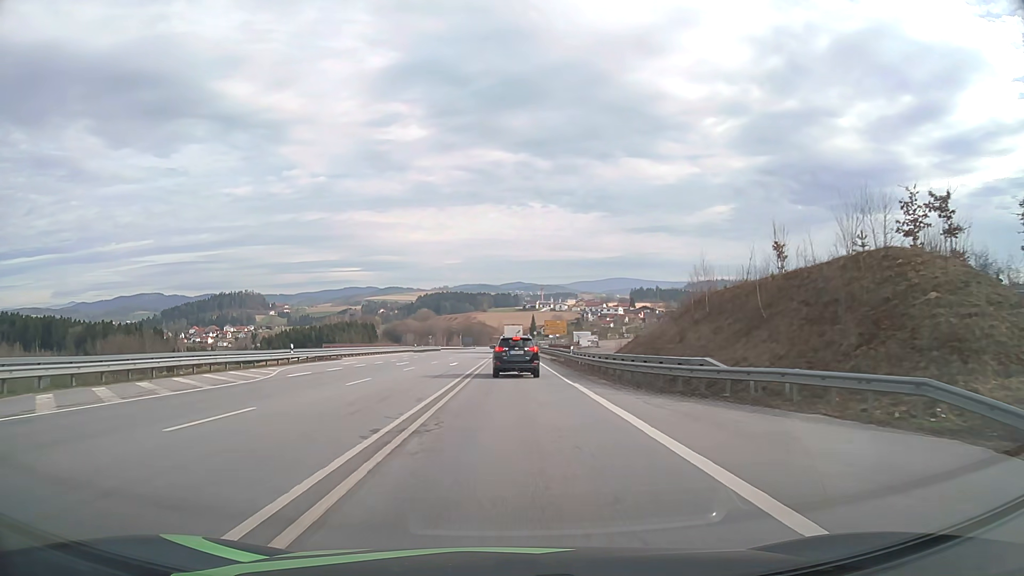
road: primary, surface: asphalt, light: Day
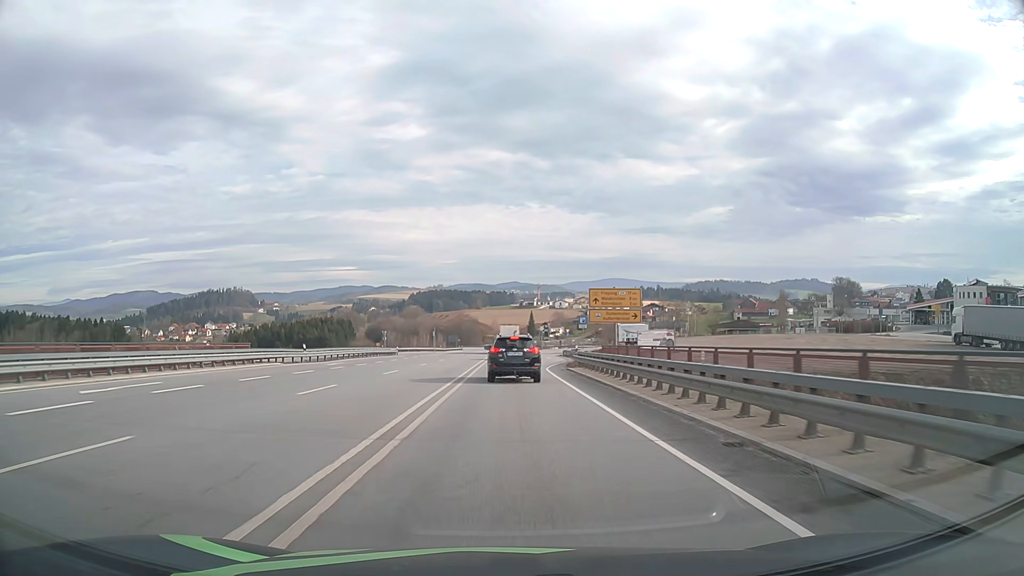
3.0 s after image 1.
(+0.2, +53.0) m; 0°
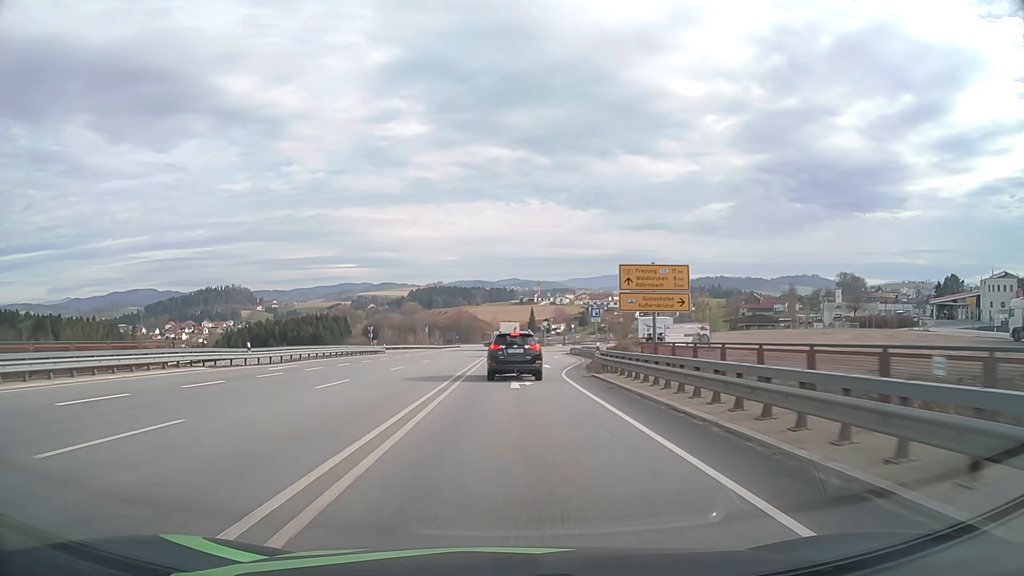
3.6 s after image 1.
(0.0, +10.3) m; 0°
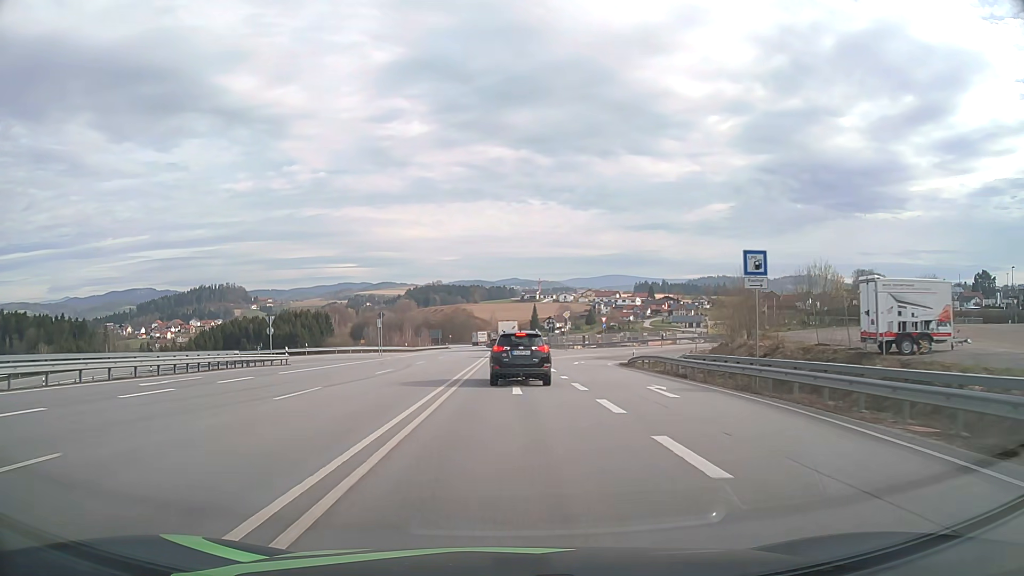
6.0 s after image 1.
(0.0, +39.4) m; 0°
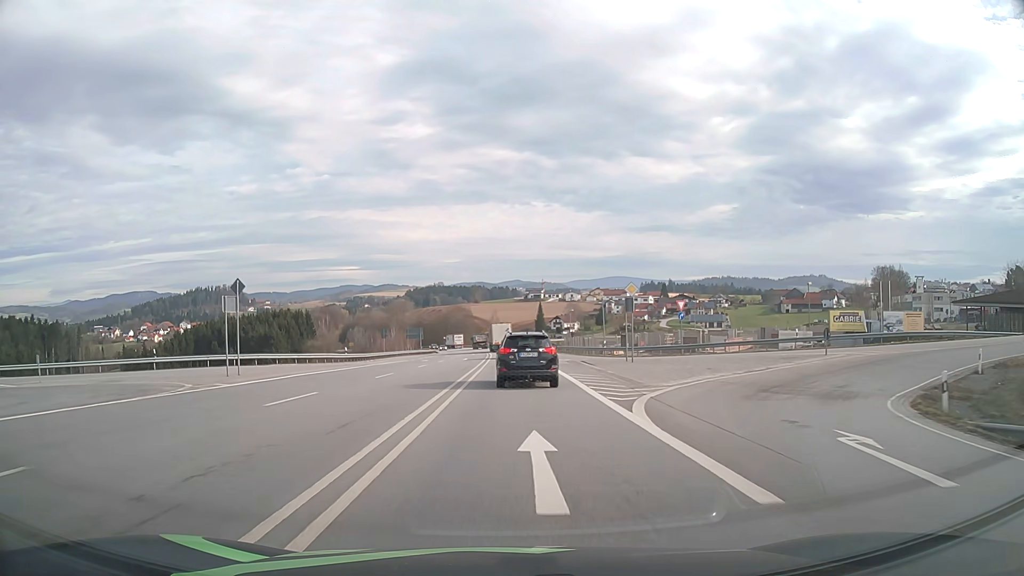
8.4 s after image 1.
(0.0, +37.0) m; 0°
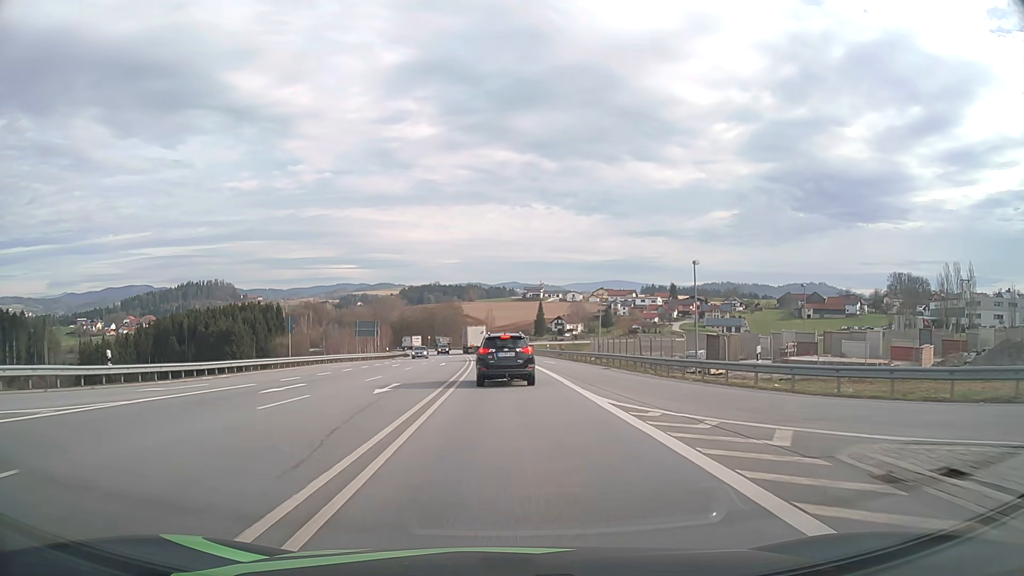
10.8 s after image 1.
(+0.1, +36.1) m; 0°
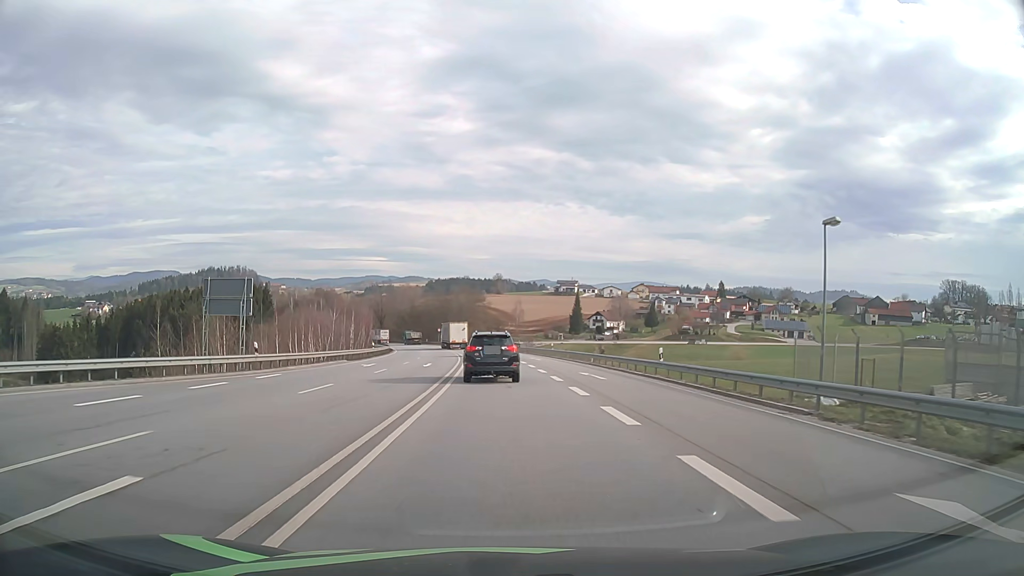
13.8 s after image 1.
(-0.6, +44.9) m; -2°
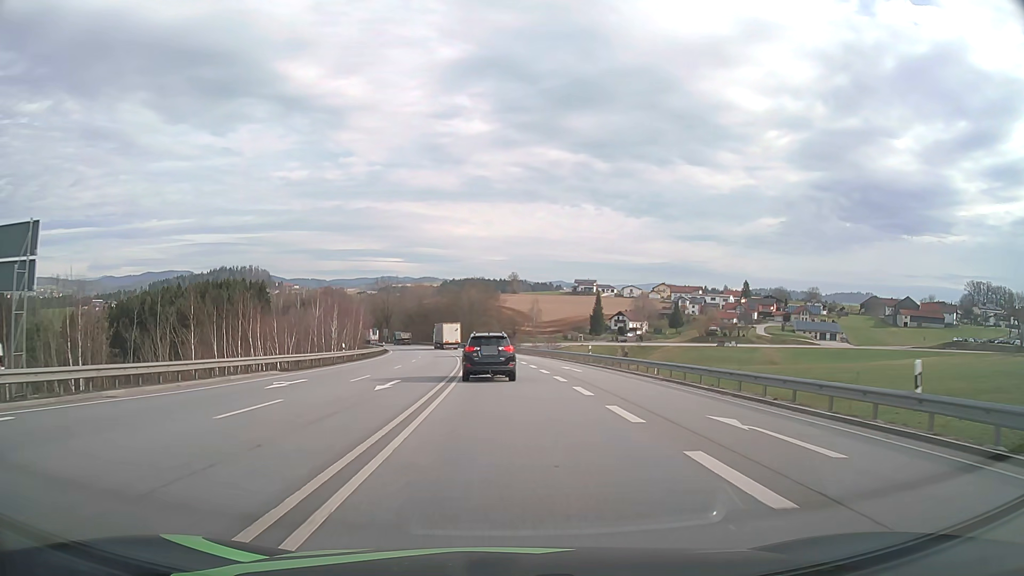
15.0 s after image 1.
(-0.3, +17.8) m; -1°
(0, +10) (0, +20) (-1, +30) (-1, +40) (-2, +50) (-2, +60) (-3, +70) (-5, +80) (-6, +90) (-8, +100) m
